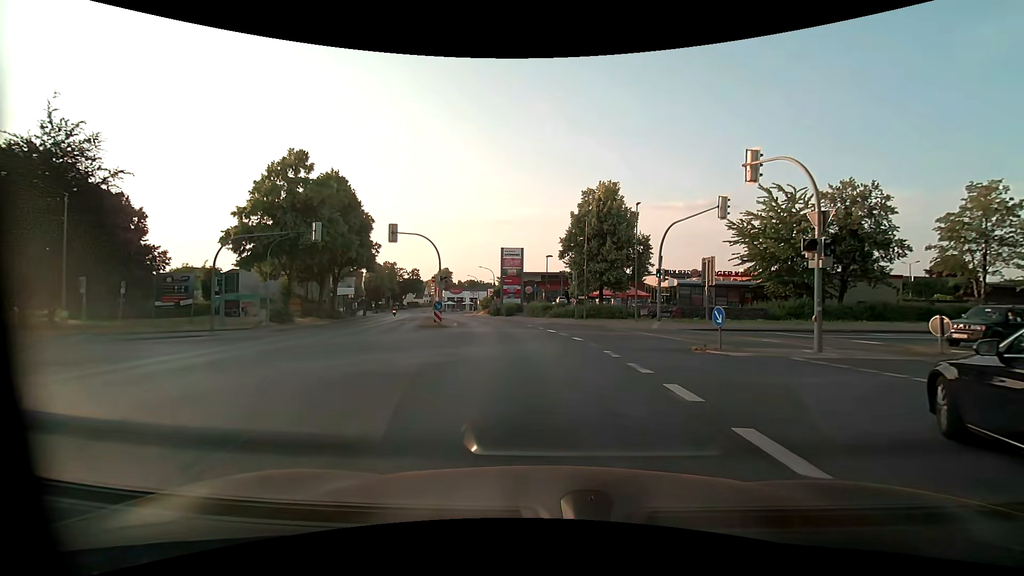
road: primary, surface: asphalt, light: Day
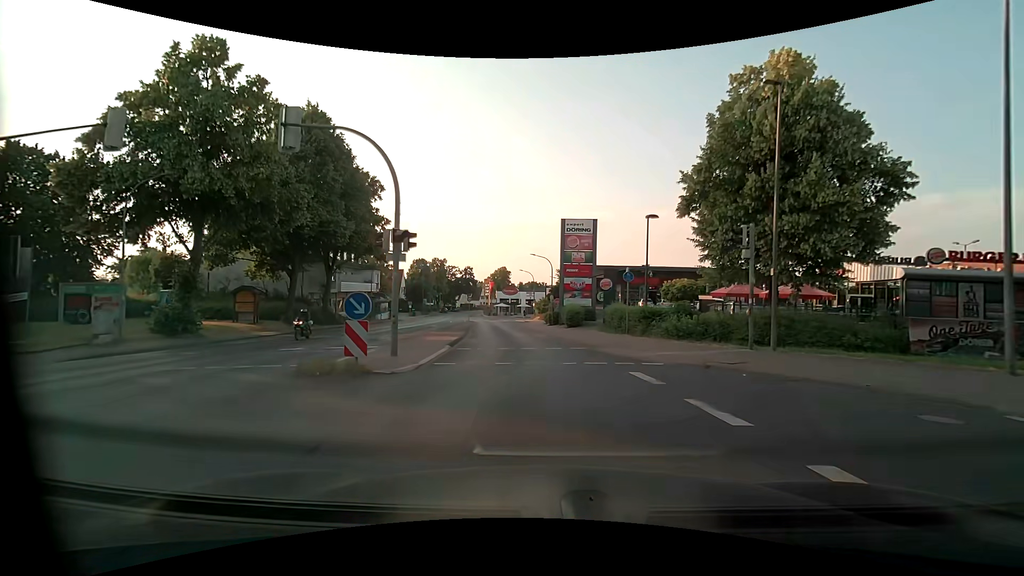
(-1.2, +22.2) m; -7°
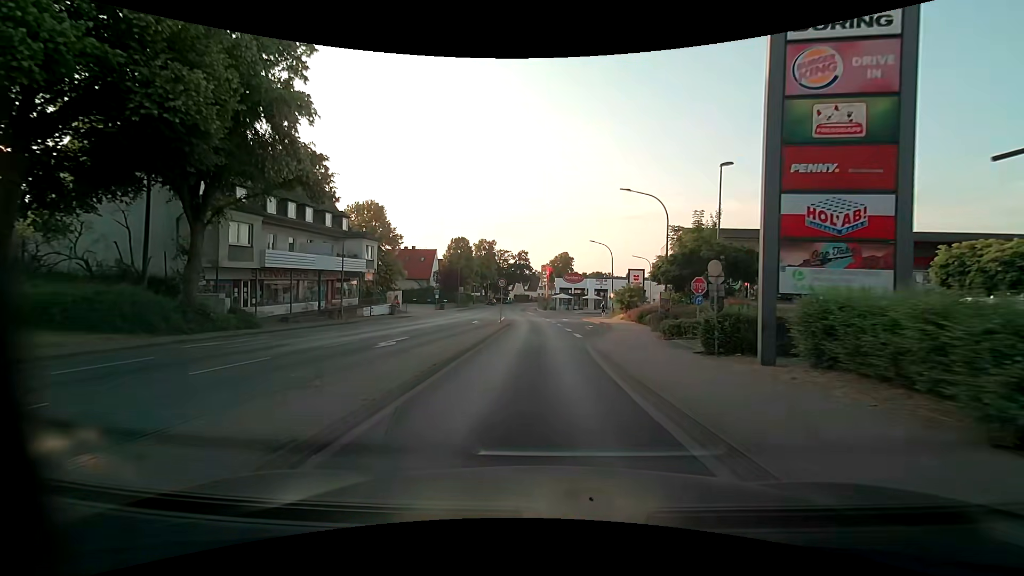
(-2.1, +27.7) m; -7°
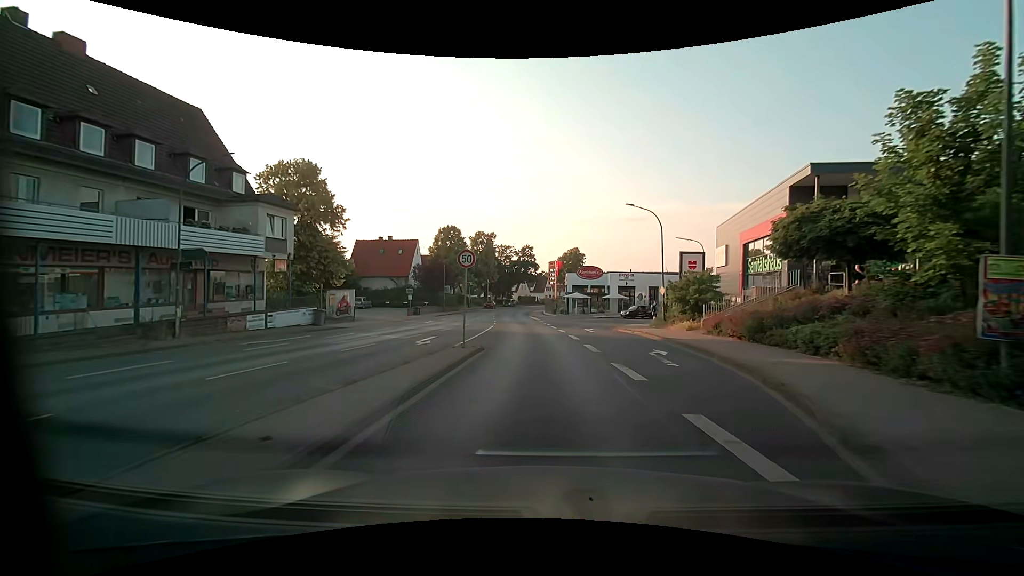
(-0.3, +18.5) m; -1°
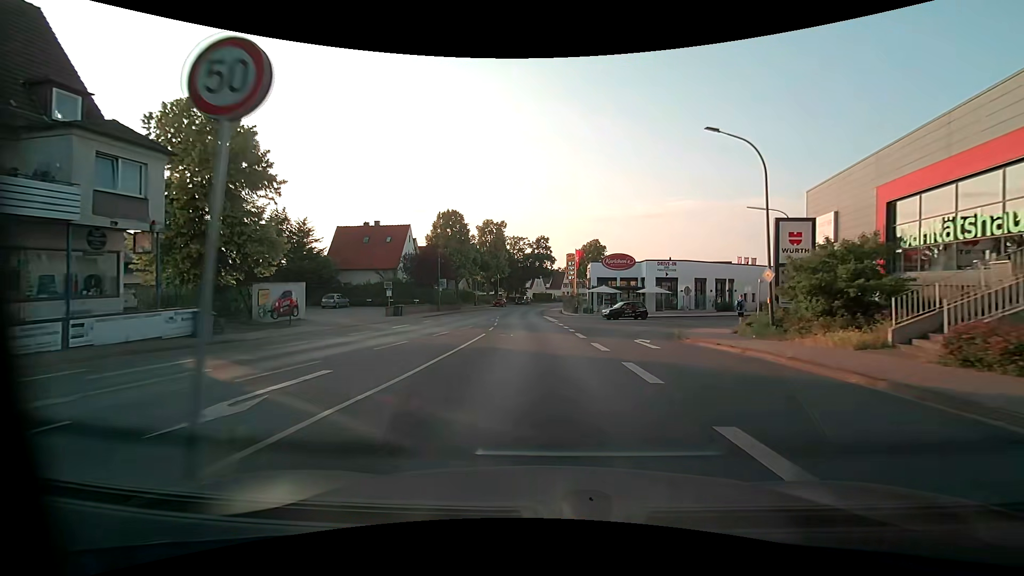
(-0.2, +12.8) m; -2°
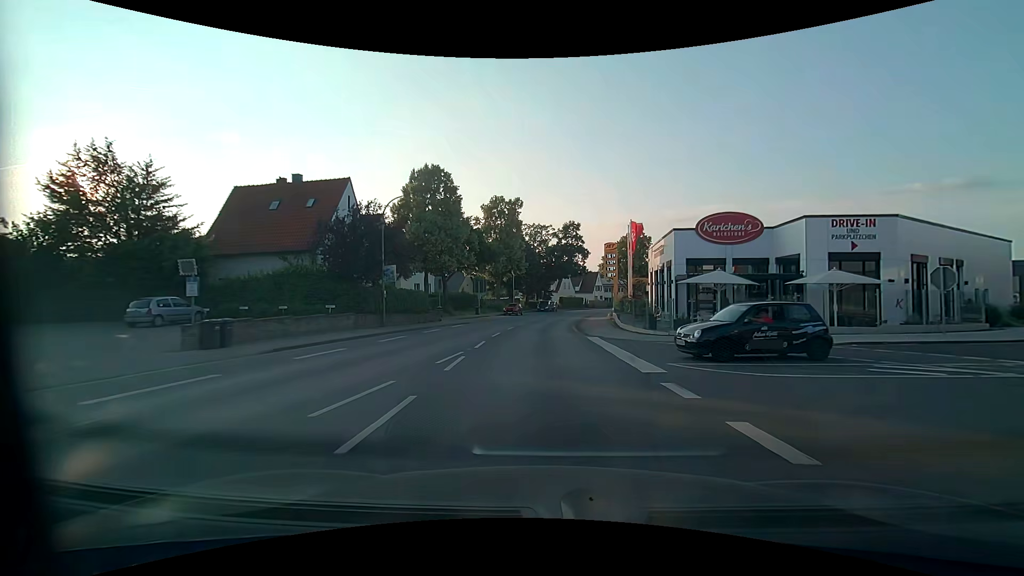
(-0.7, +26.6) m; -3°
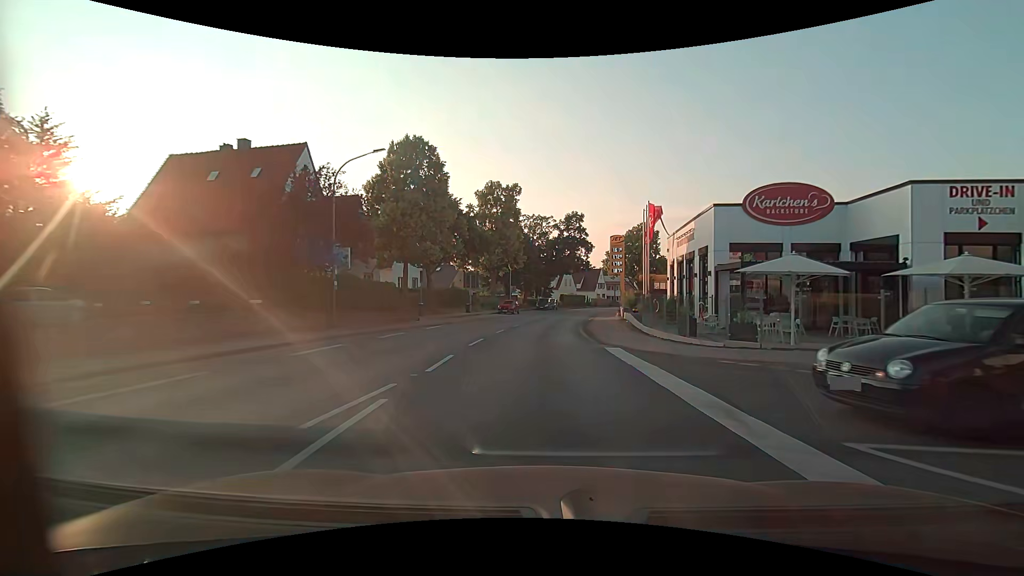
(0.0, +6.9) m; 0°
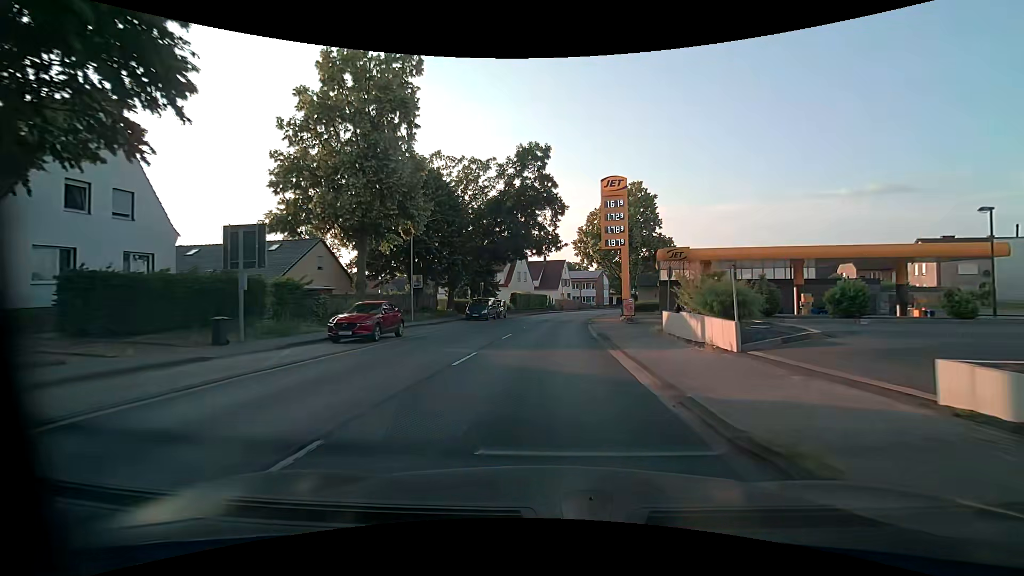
(+1.2, +35.3) m; +6°
(0, +10) (0, +20) (+1, +30) (+2, +40) (+3, +50) (+4, +60) (+6, +70) (+9, +79) (+11, +89) (+15, +98) m
